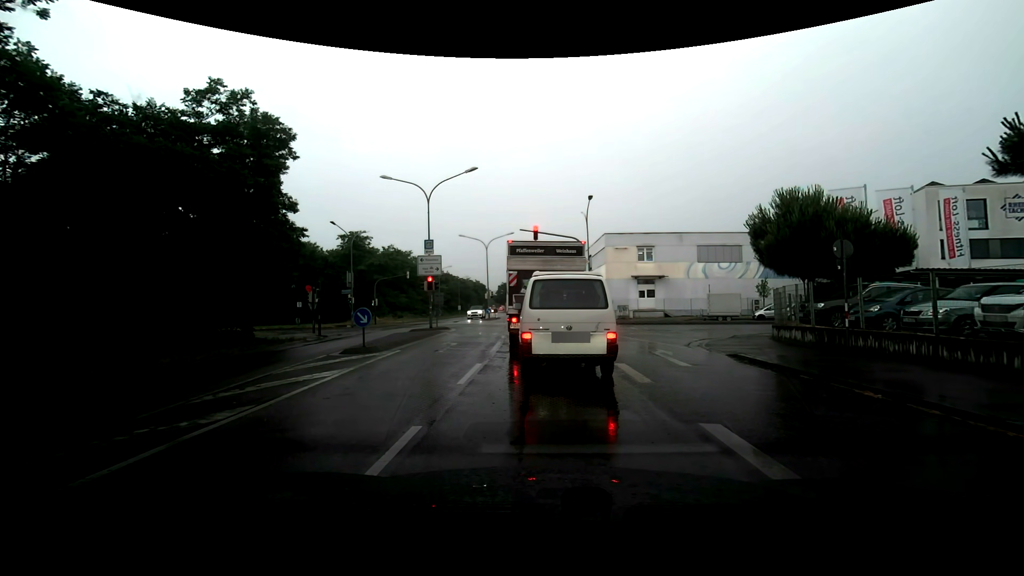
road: secondary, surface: asphalt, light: Day
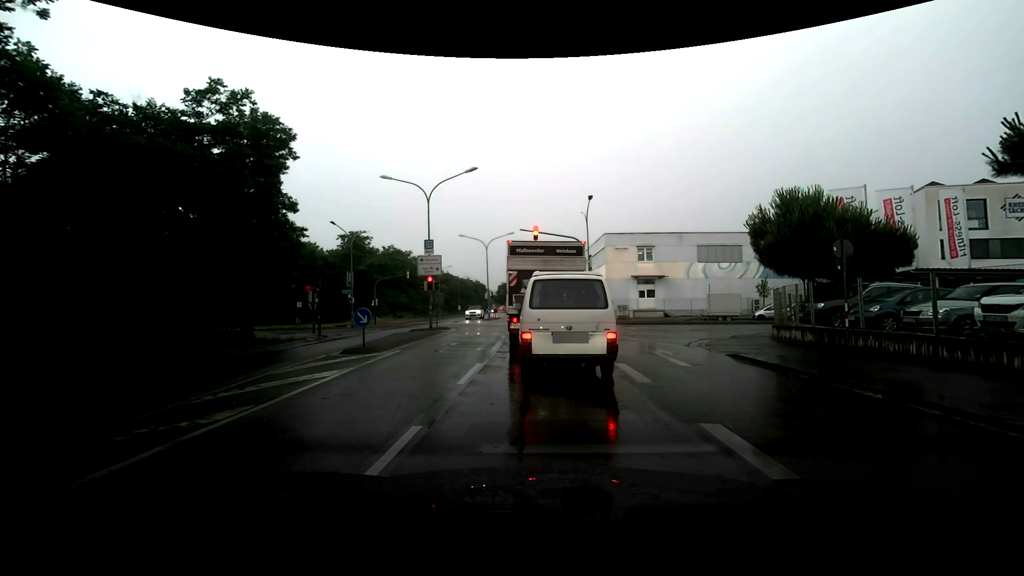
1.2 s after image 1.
(0.0, 0.0) m; 0°
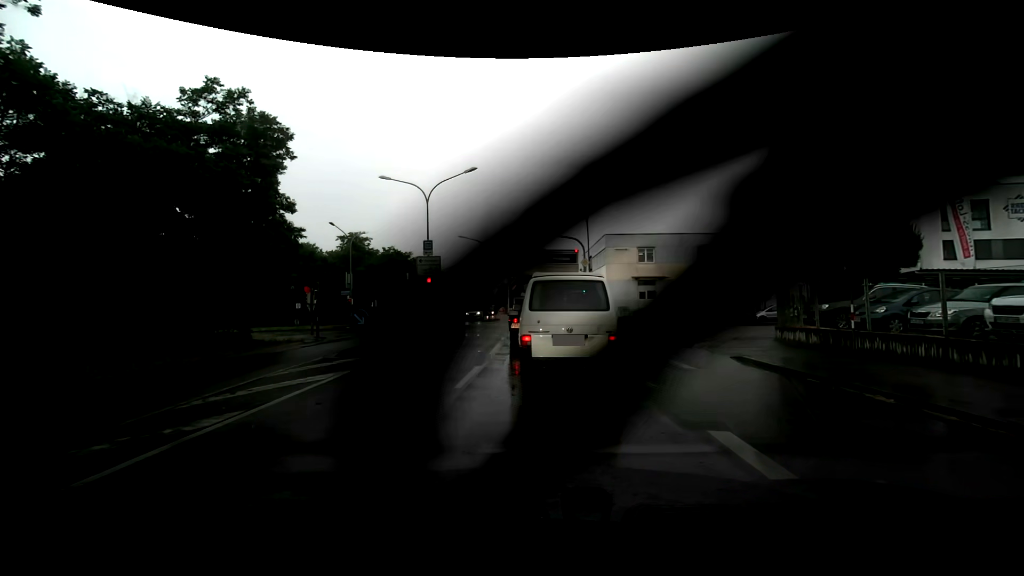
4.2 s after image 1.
(0.0, +0.2) m; 0°
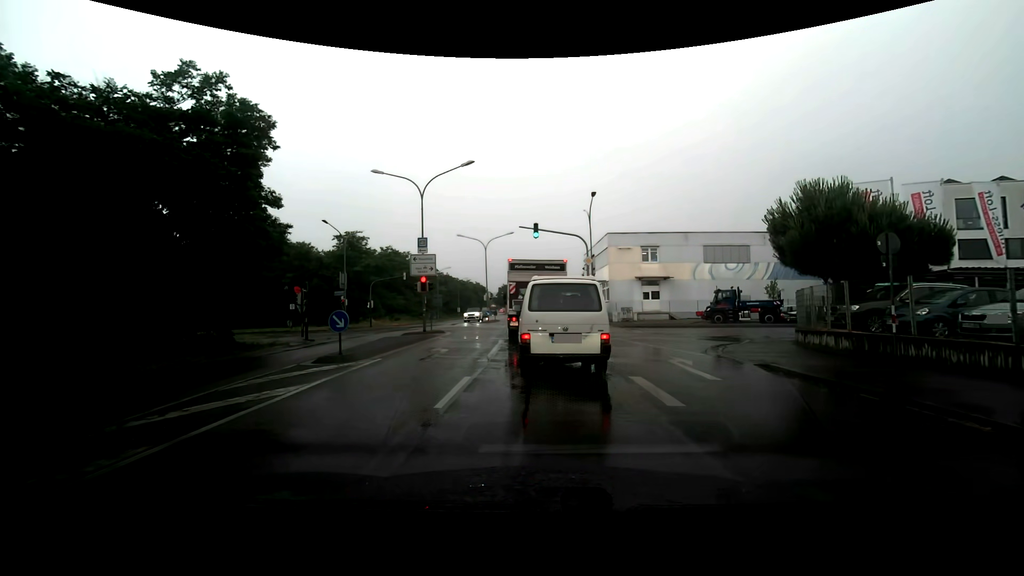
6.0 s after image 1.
(0.0, +1.7) m; +2°
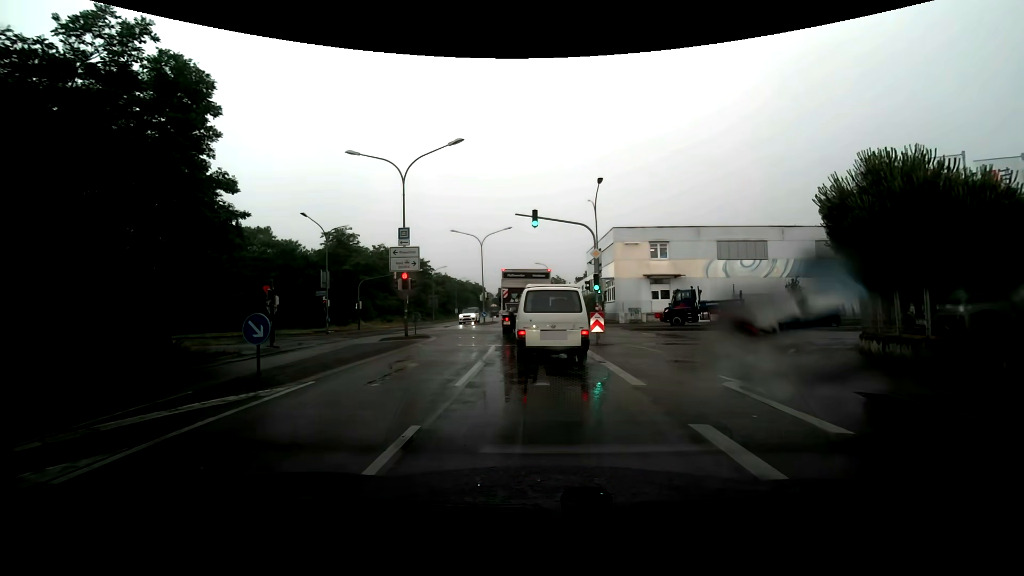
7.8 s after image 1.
(-0.1, +4.1) m; -1°
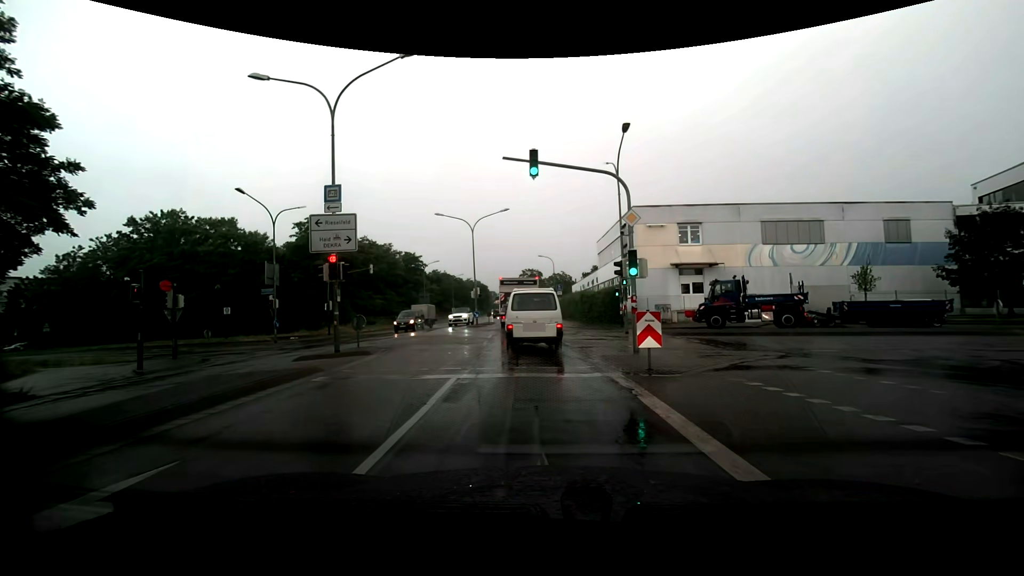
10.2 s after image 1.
(-0.2, +9.1) m; -1°
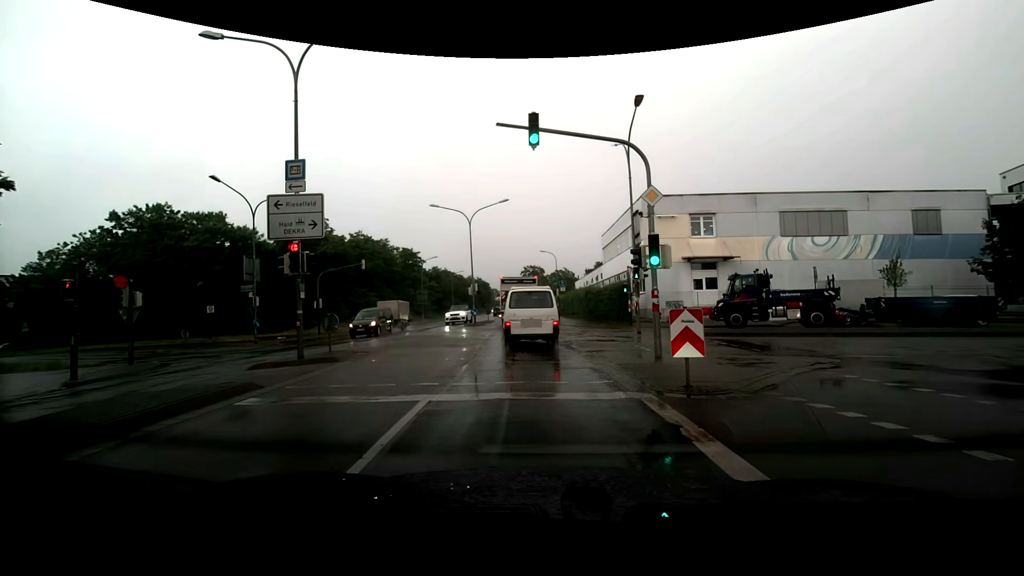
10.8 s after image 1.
(0.0, +2.7) m; 0°
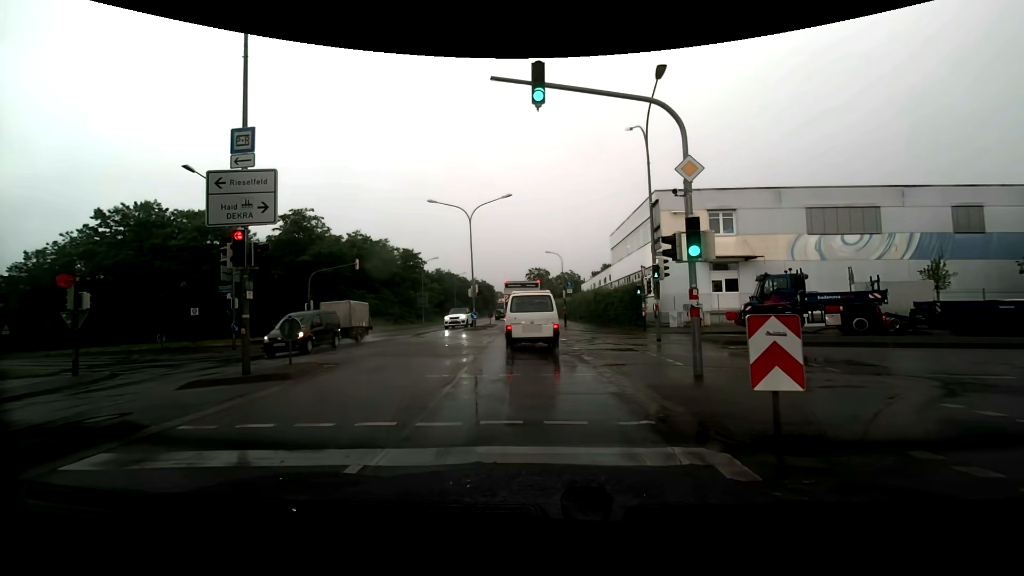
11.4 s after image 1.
(0.0, +2.8) m; -1°
(0, +10) (-1, +20) (-1, +30) (-2, +40) (-2, +50) (-3, +60) (-3, +70) (-4, +80) (-5, +90) (-5, +100) m
